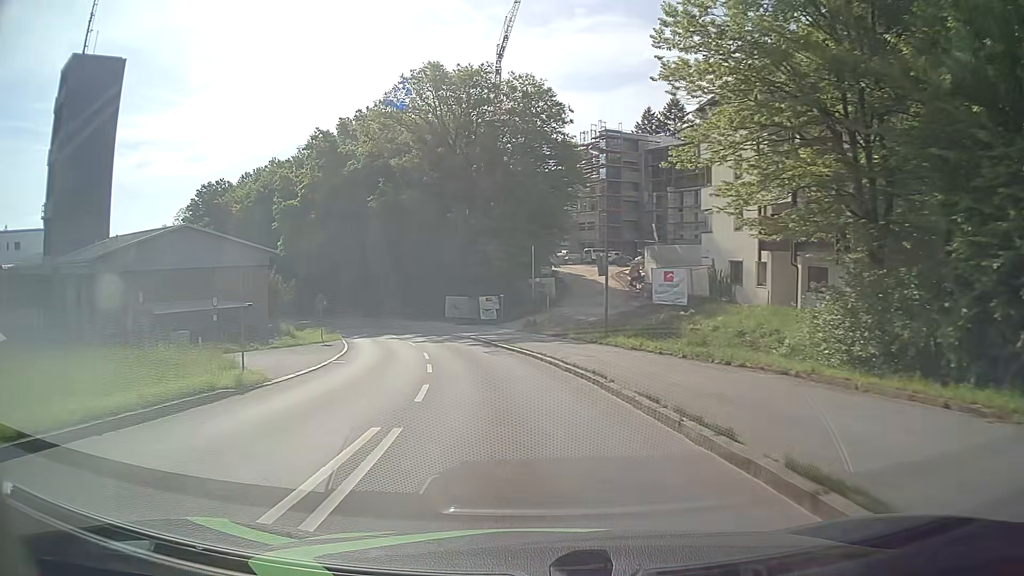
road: tertiary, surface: asphalt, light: Day
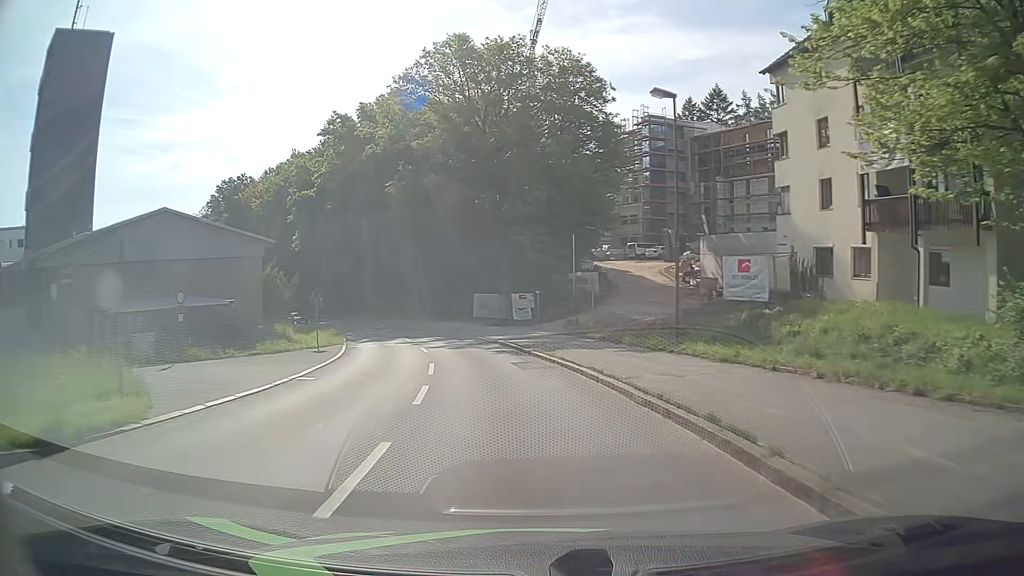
(-0.2, +7.1) m; -3°
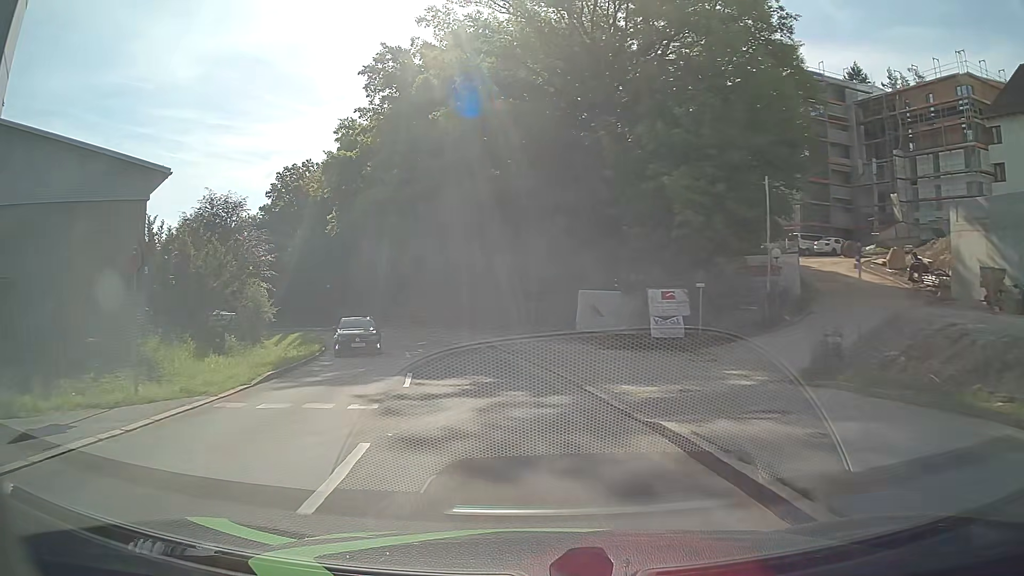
(-1.6, +21.5) m; -9°
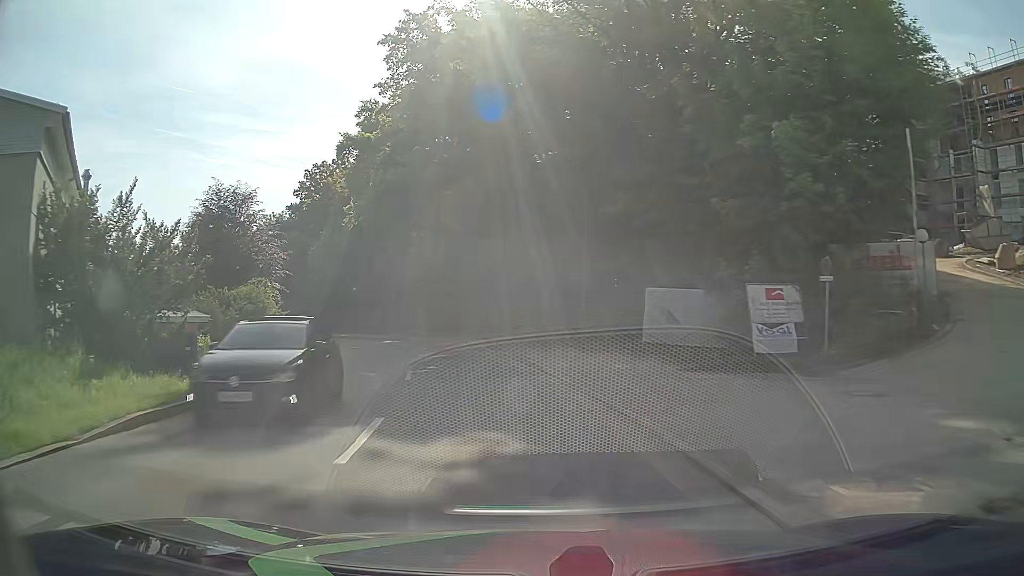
(-0.3, +7.2) m; -4°
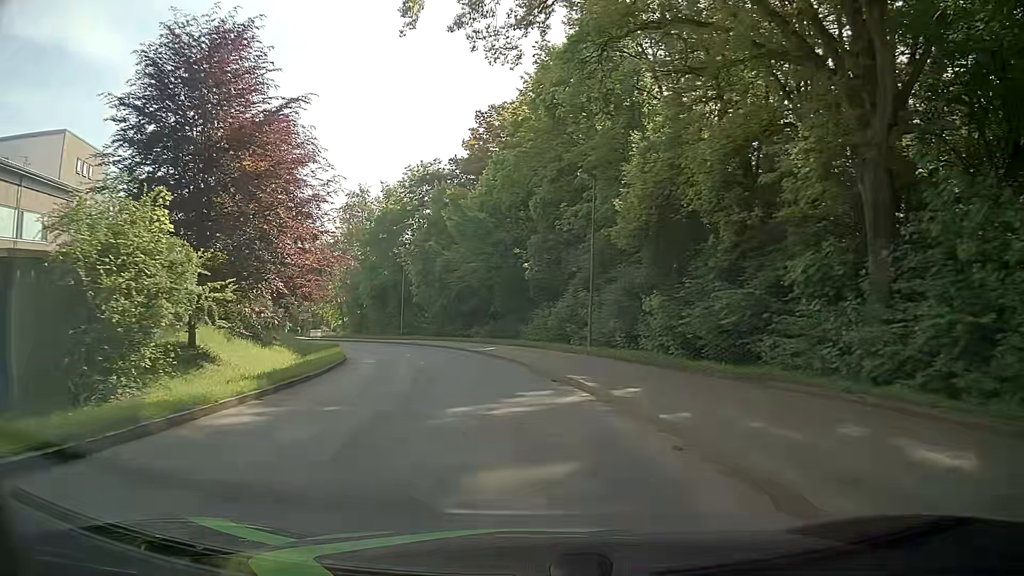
(-5.7, +35.2) m; -18°
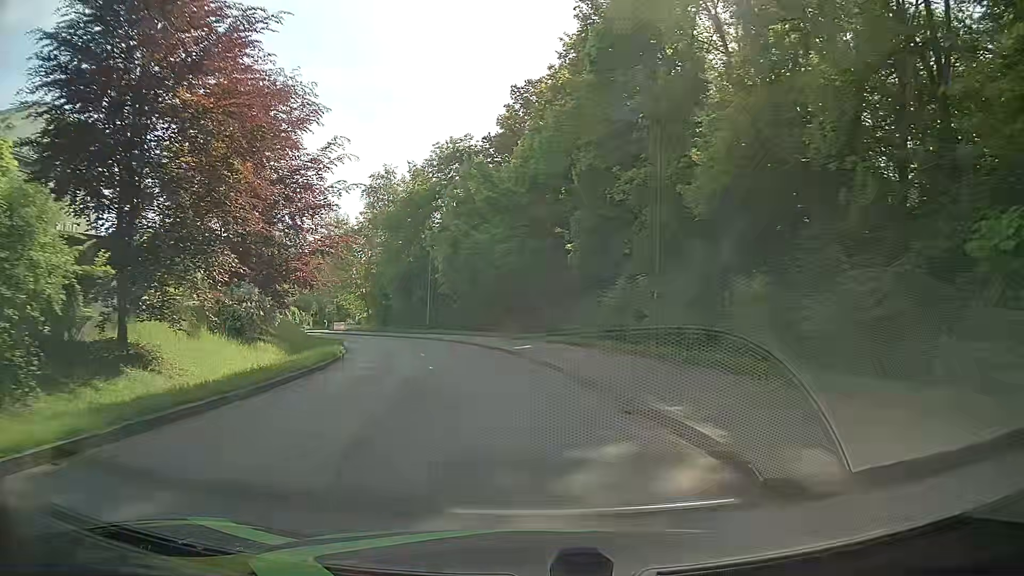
(-0.3, +7.1) m; -5°
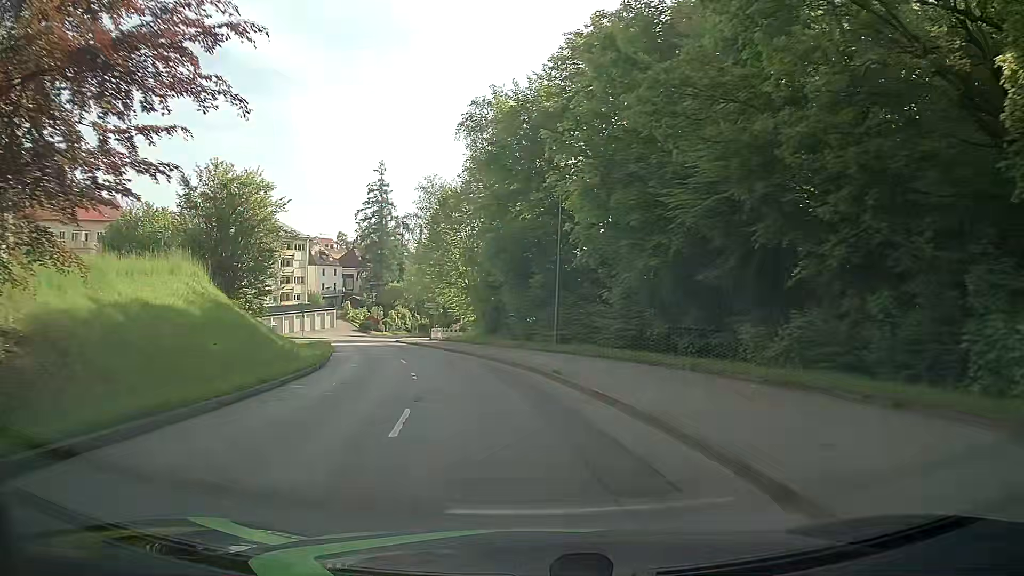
(-2.6, +28.5) m; -12°
(0, +10) (-1, +20) (-3, +30) (-6, +39) (-9, +49) (-12, +58) (-15, +68) (-17, +78) (-17, +88) (-17, +98) m
